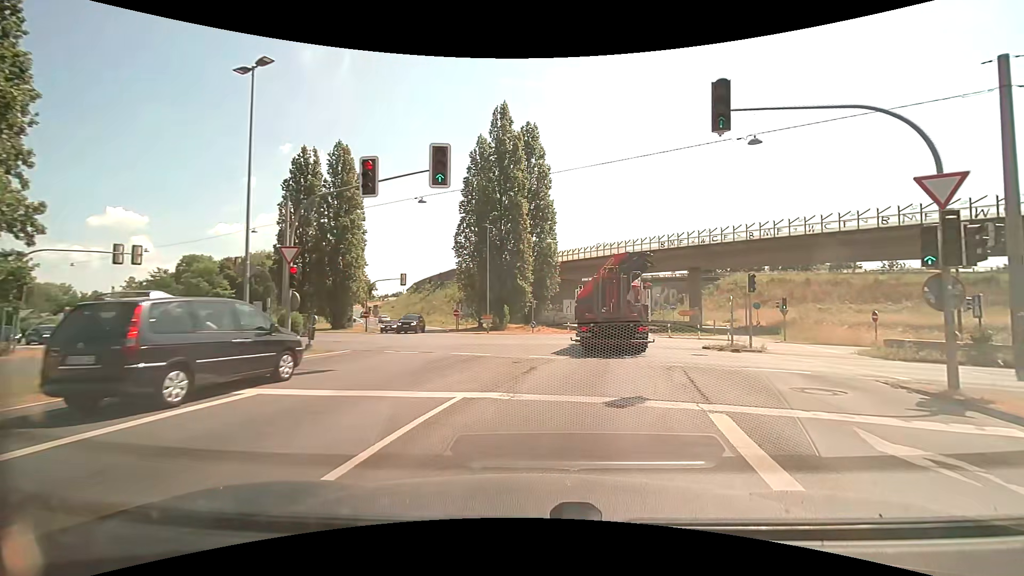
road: secondary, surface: asphalt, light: Day
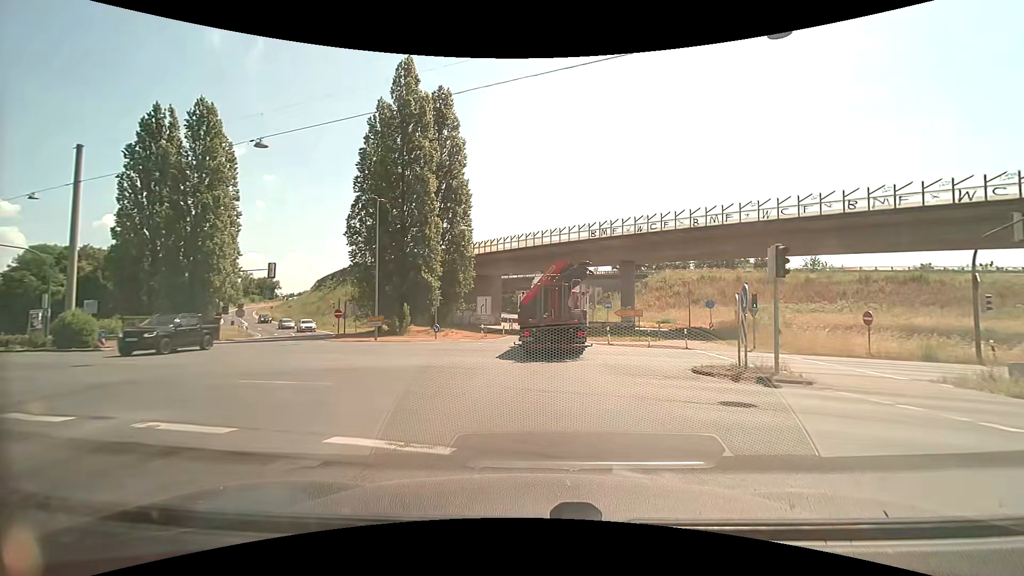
(+1.0, +10.2) m; +10°
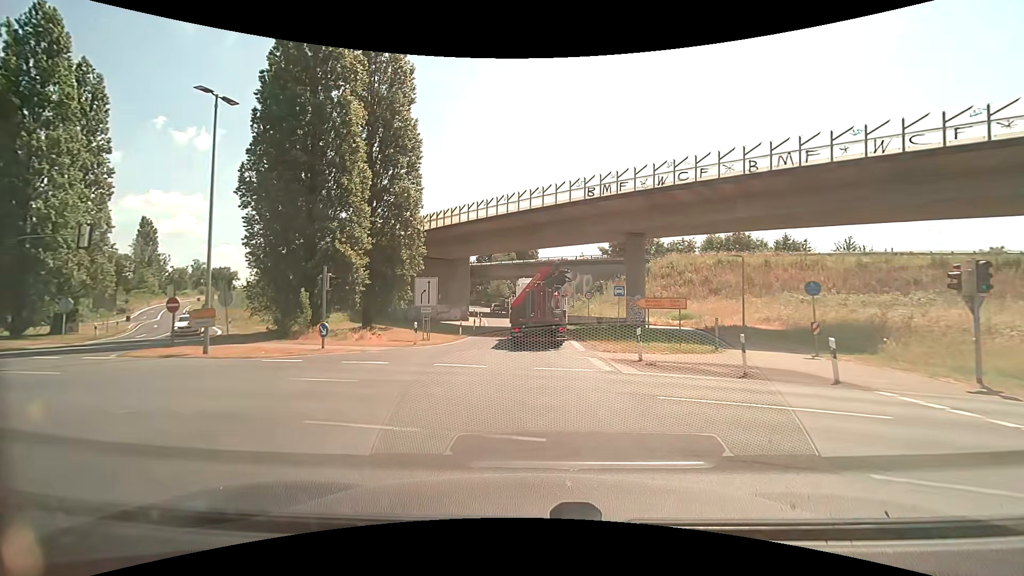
(+0.4, +15.7) m; +2°
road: trunk_link
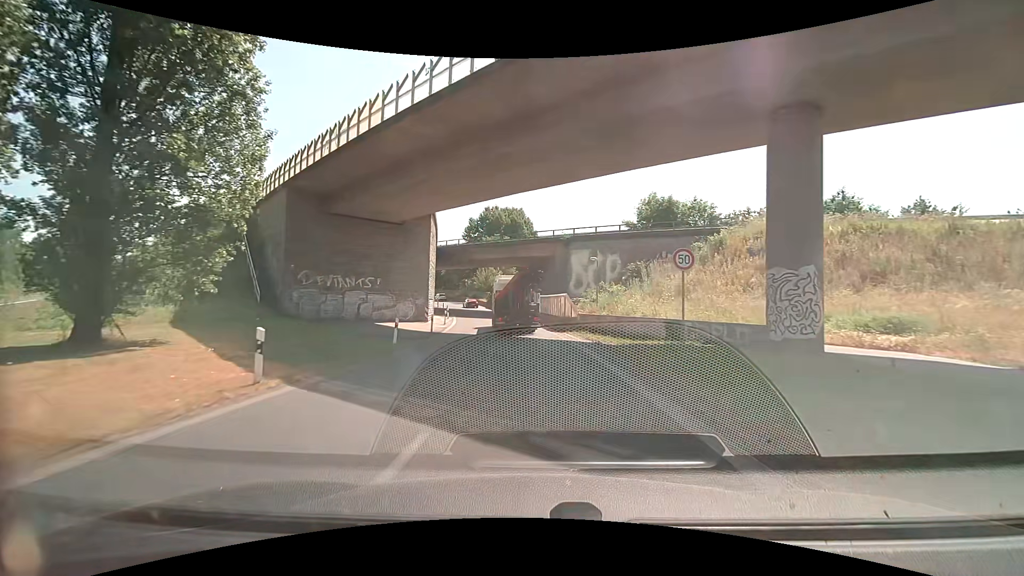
(+0.1, +24.8) m; 0°
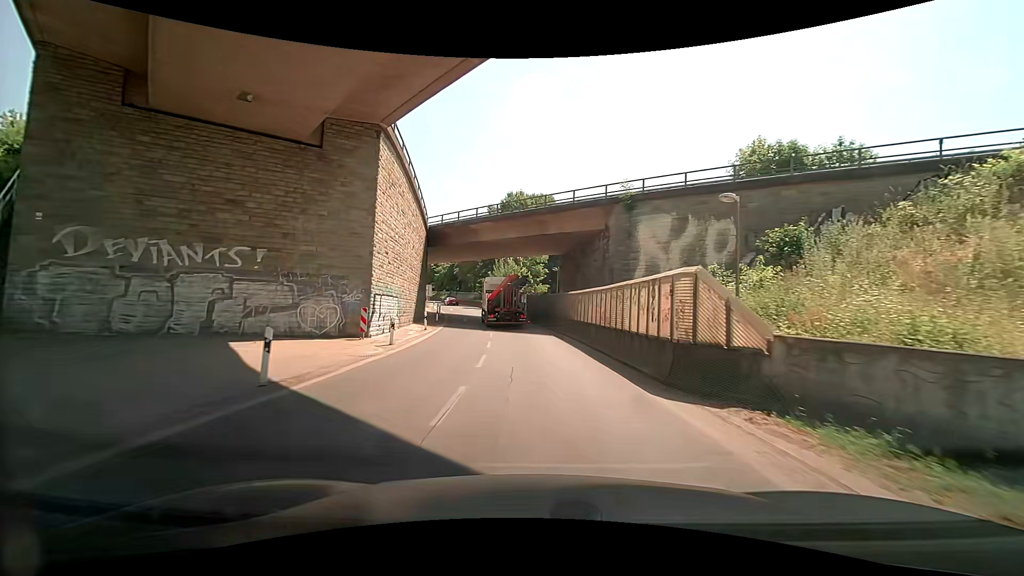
(-0.5, +20.9) m; -3°
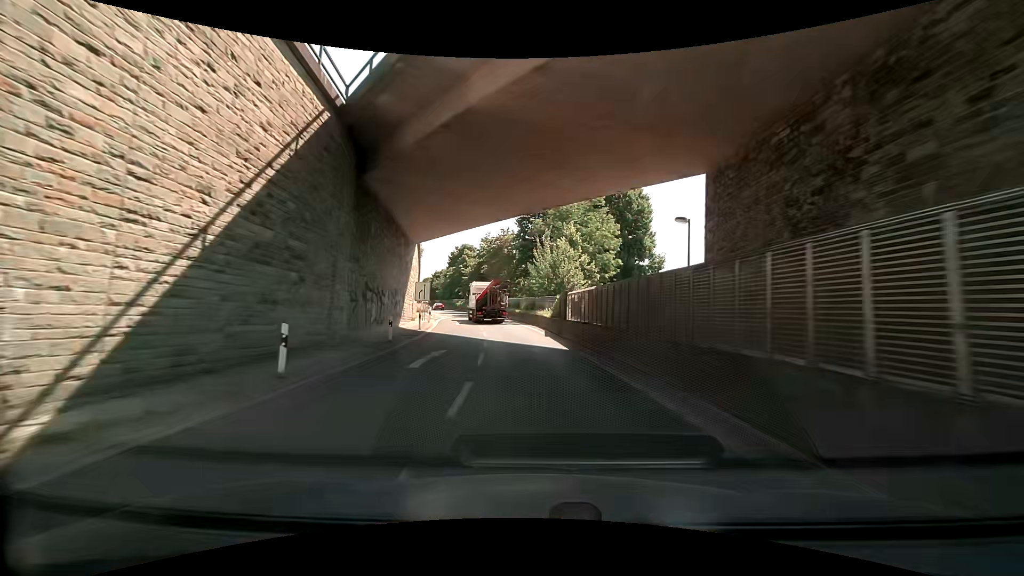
(-1.2, +29.9) m; -6°
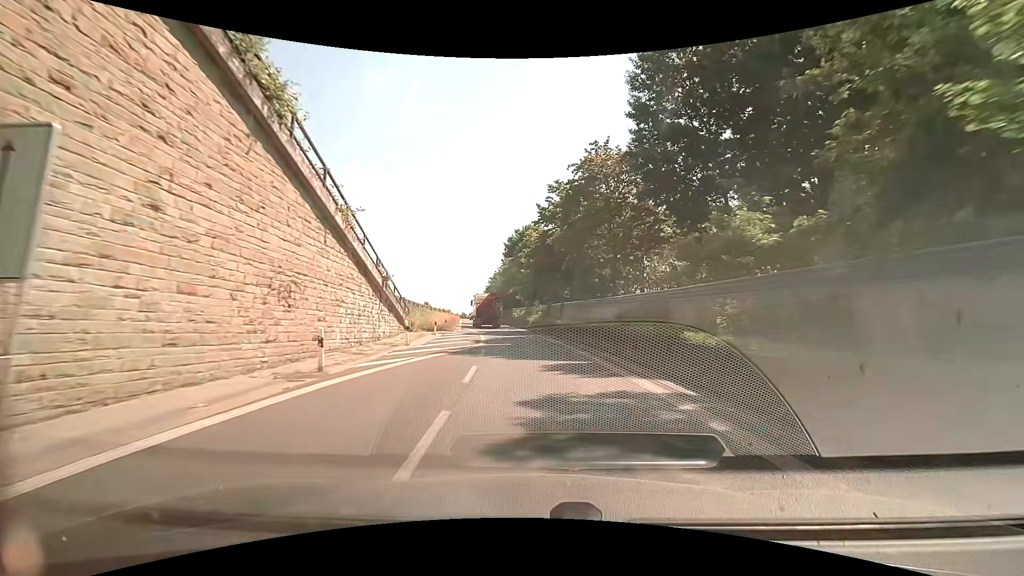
(-2.3, +38.7) m; -8°
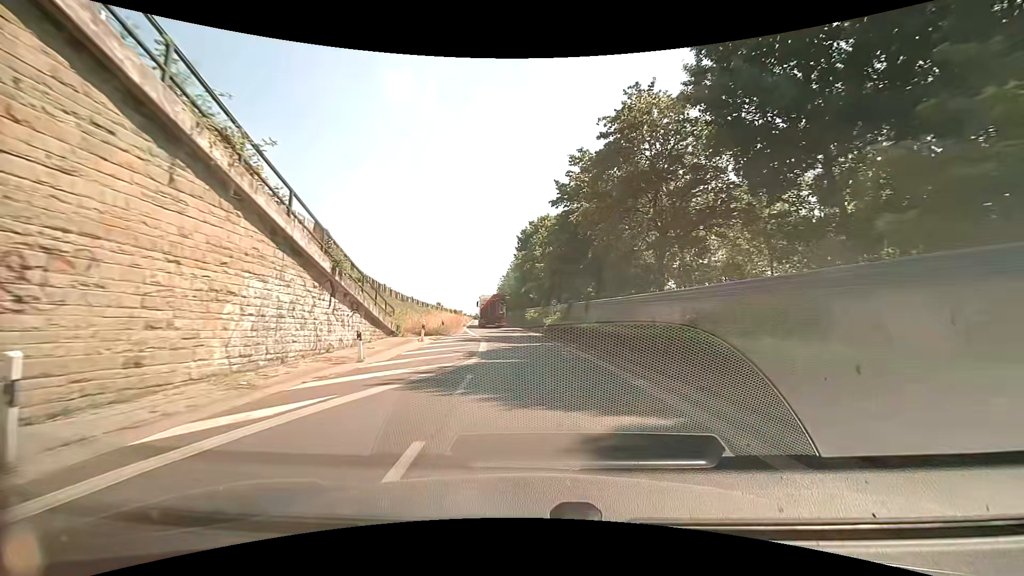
(-0.1, +7.7) m; -2°
(0, +10) (-1, +20) (-1, +30) (-2, +40) (-3, +50) (-5, +60) (-6, +70) (-7, +80) (-8, +90) (-9, +100) m
